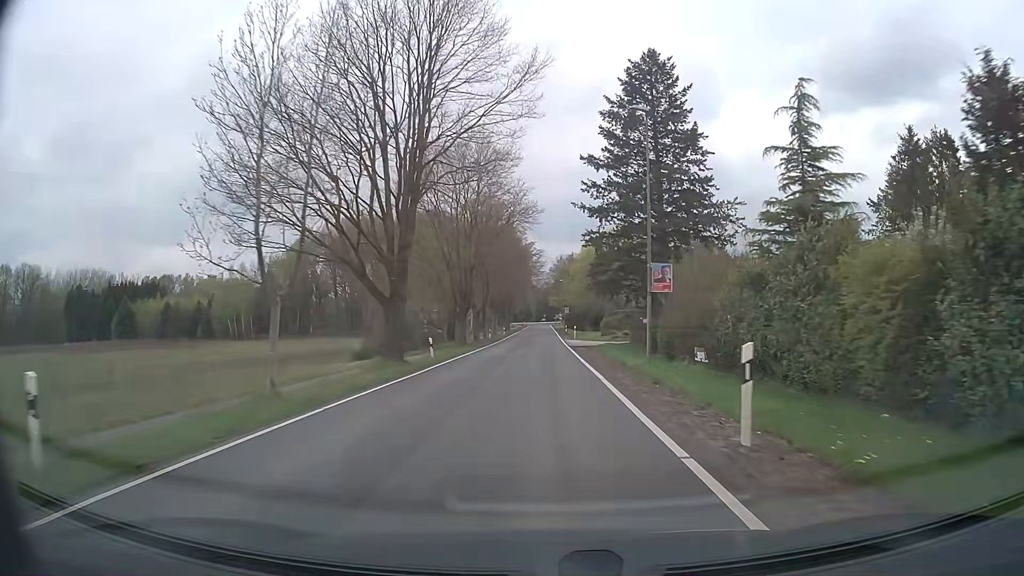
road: tertiary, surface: asphalt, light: Day
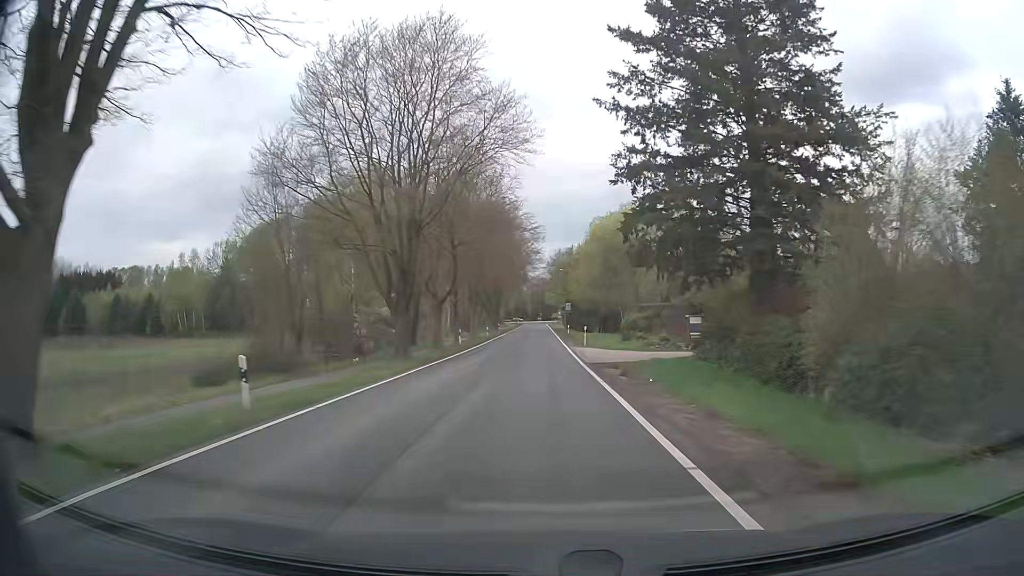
(0.0, +19.7) m; 0°
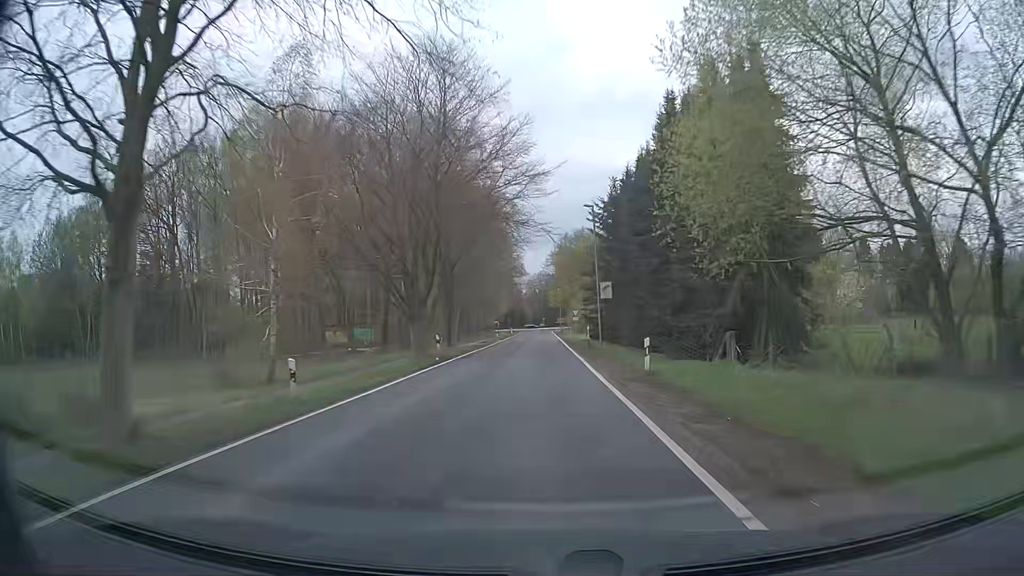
(-0.2, +50.0) m; 0°
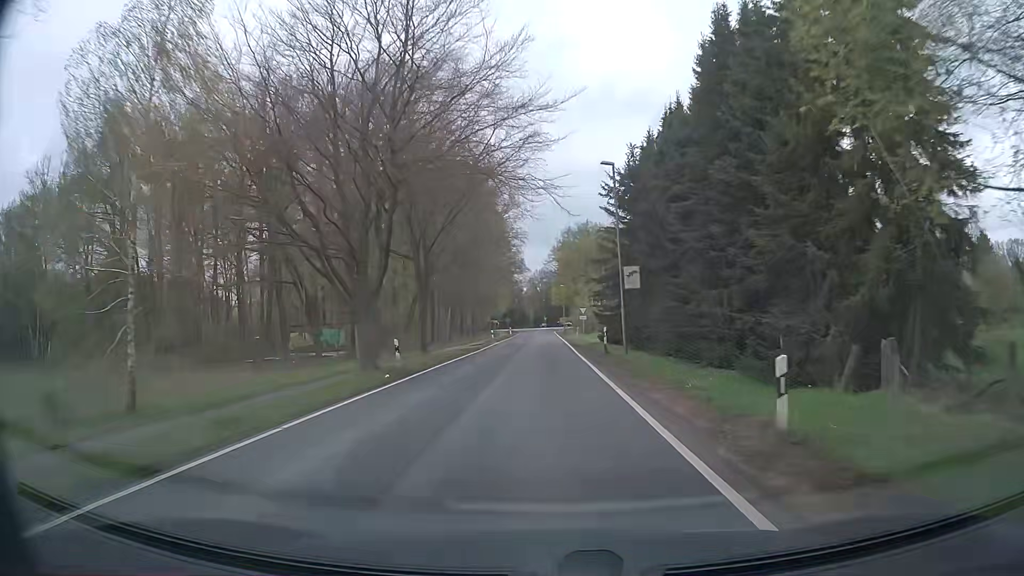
(-0.1, +9.9) m; -1°
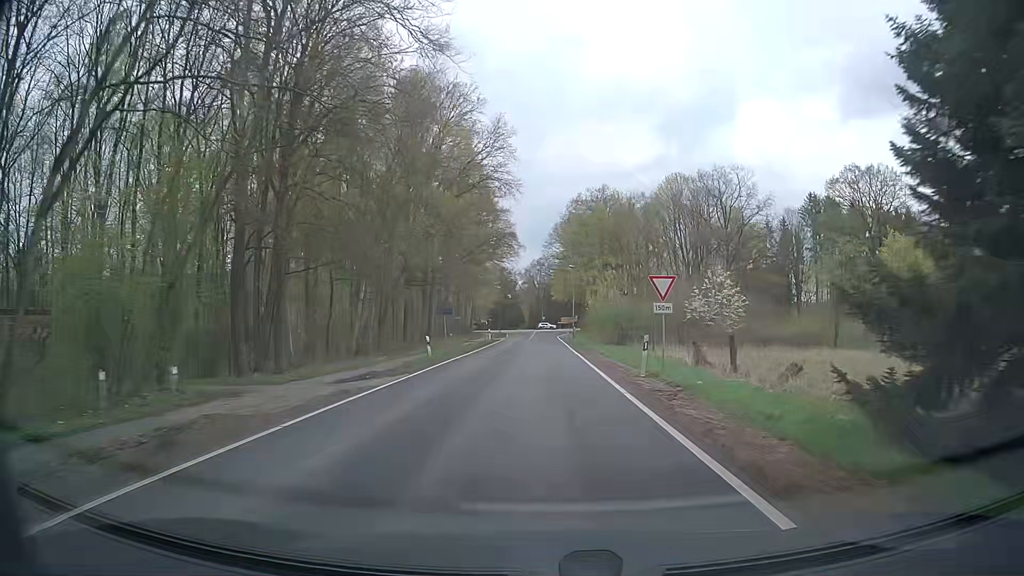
(+0.3, +38.8) m; +1°
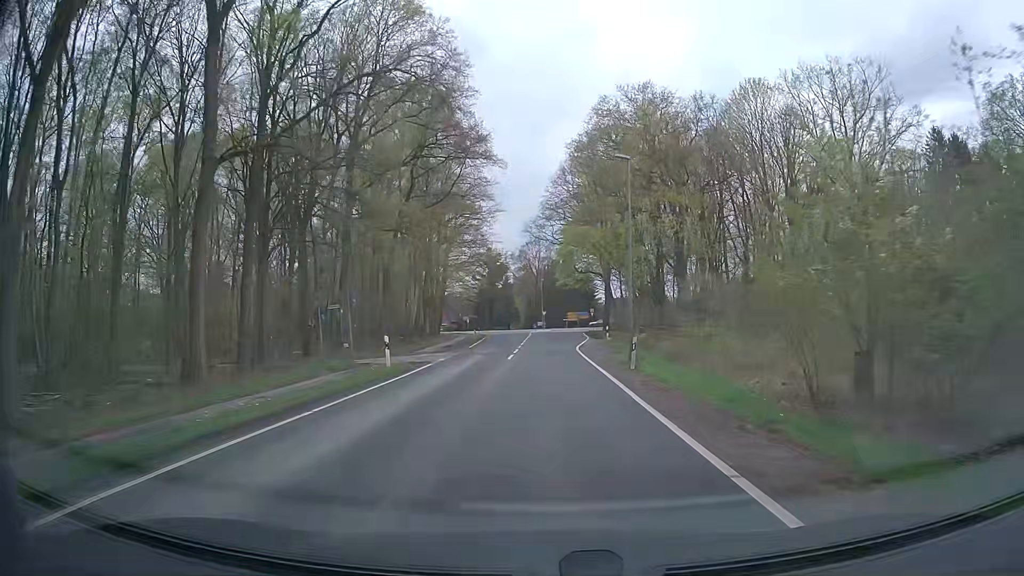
(0.0, +46.0) m; 0°
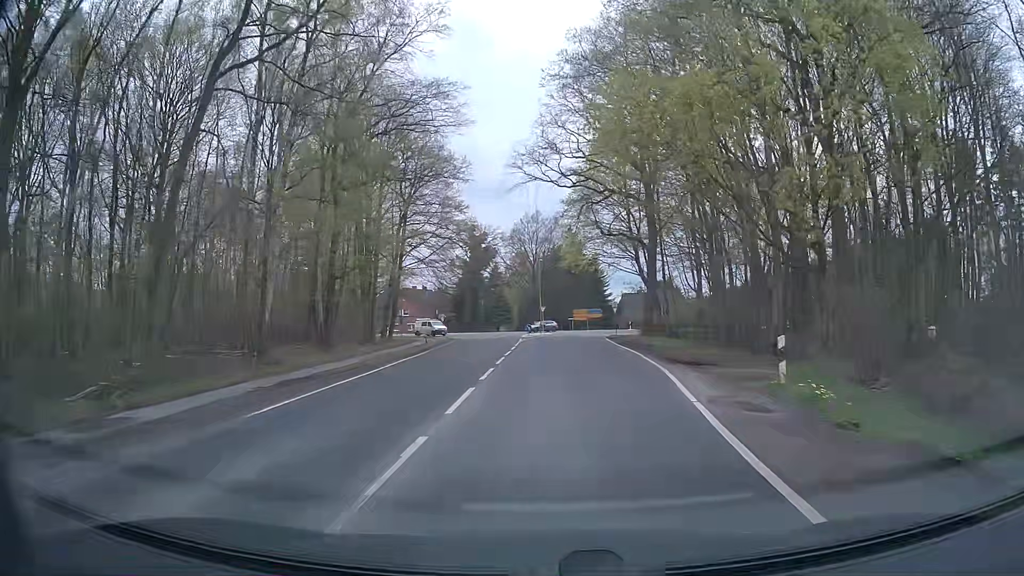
(-0.1, +32.9) m; 0°
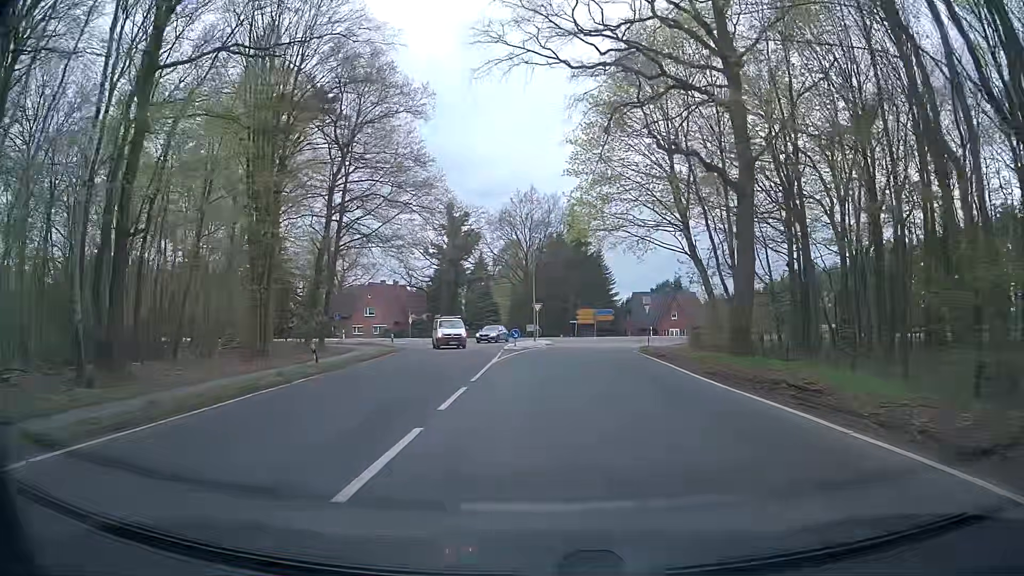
(0.0, +22.3) m; +1°
(0, +10) (0, +20) (0, +30) (+1, +40) (+2, +50) (+2, +60) (-1, +69) (-9, +76) (-18, +79) (-28, +82) m
